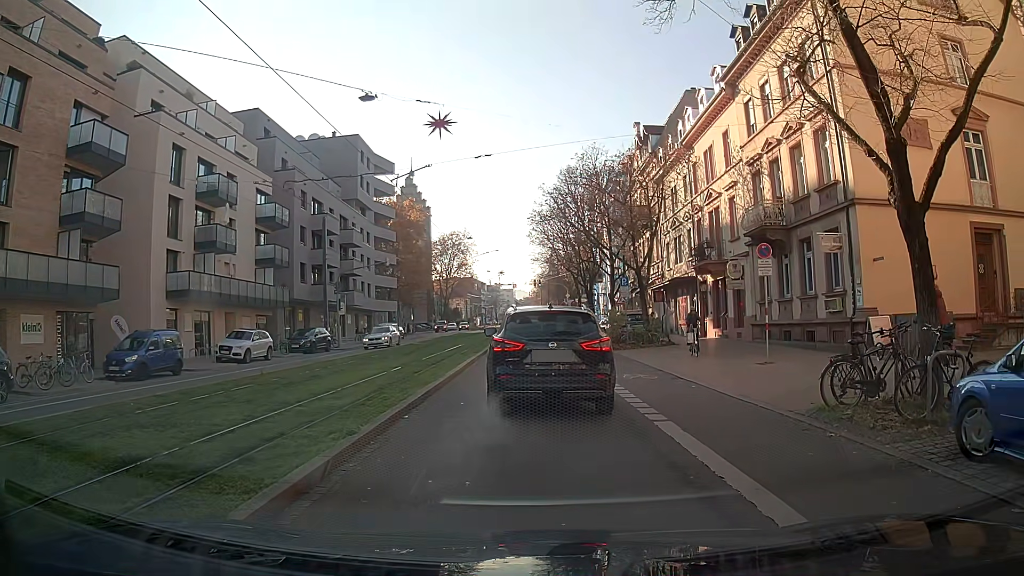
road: primary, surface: asphalt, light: Day
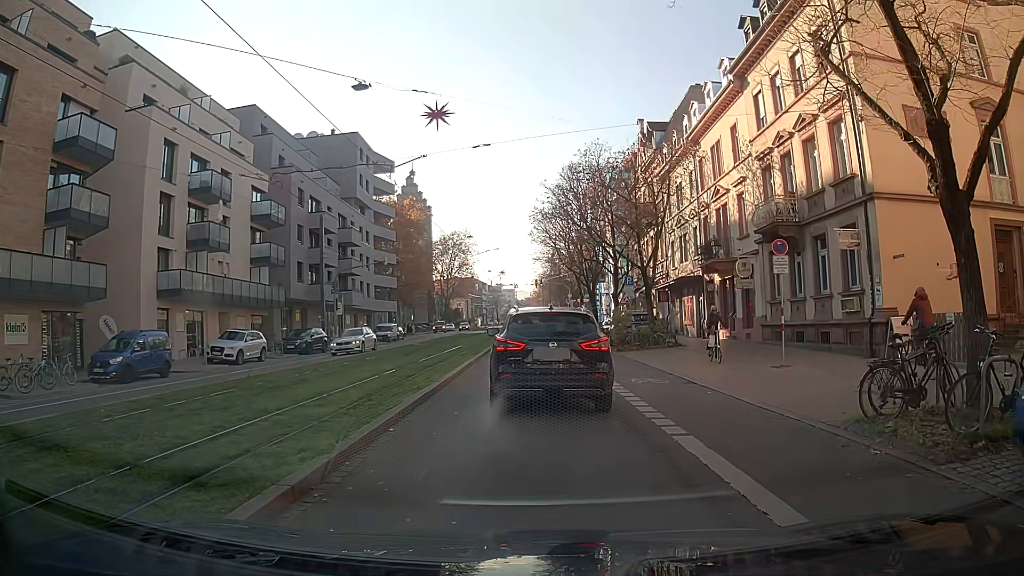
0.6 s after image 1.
(0.0, +1.2) m; -1°
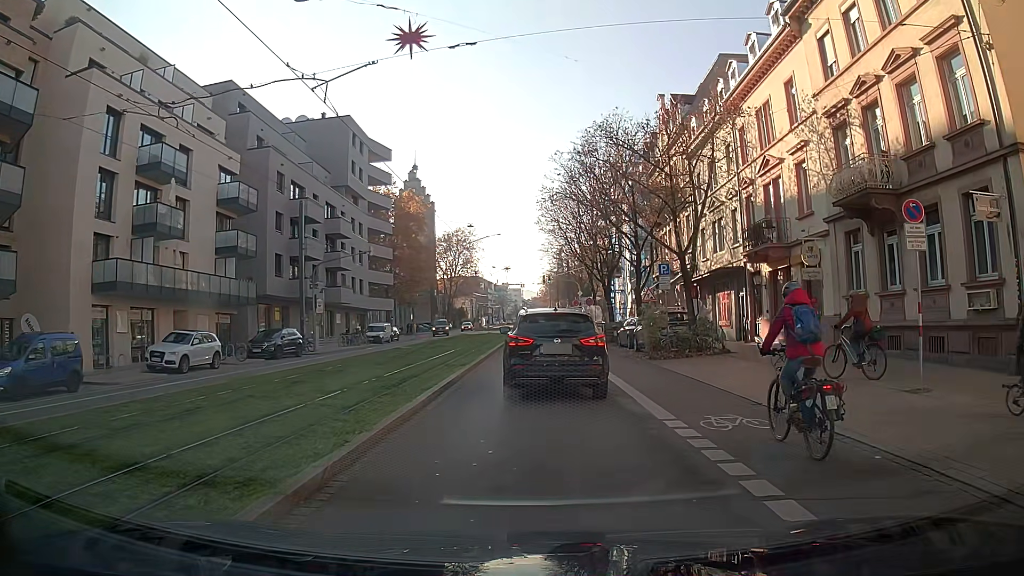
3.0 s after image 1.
(0.0, +6.6) m; -2°
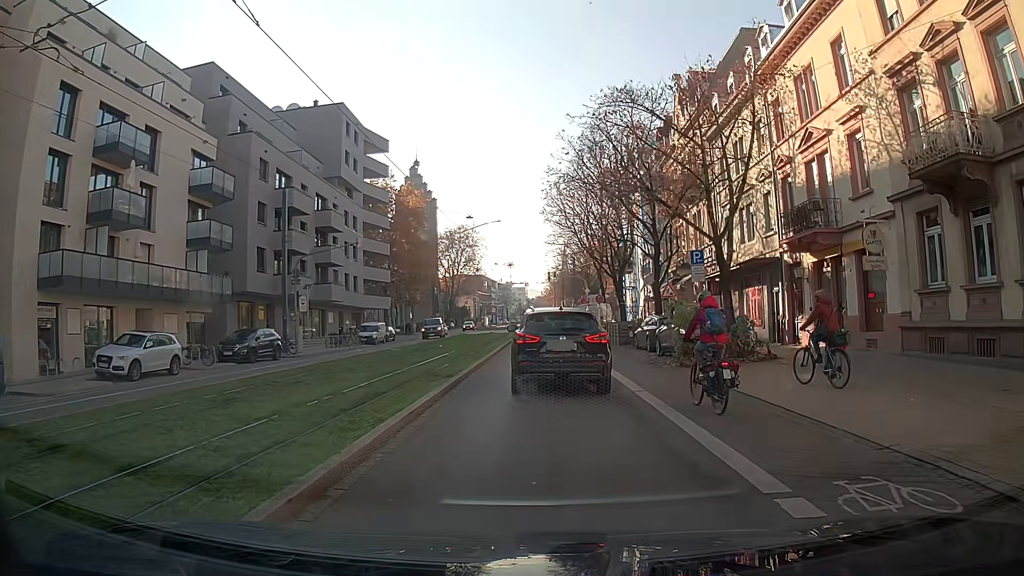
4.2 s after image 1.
(0.0, +4.2) m; +1°
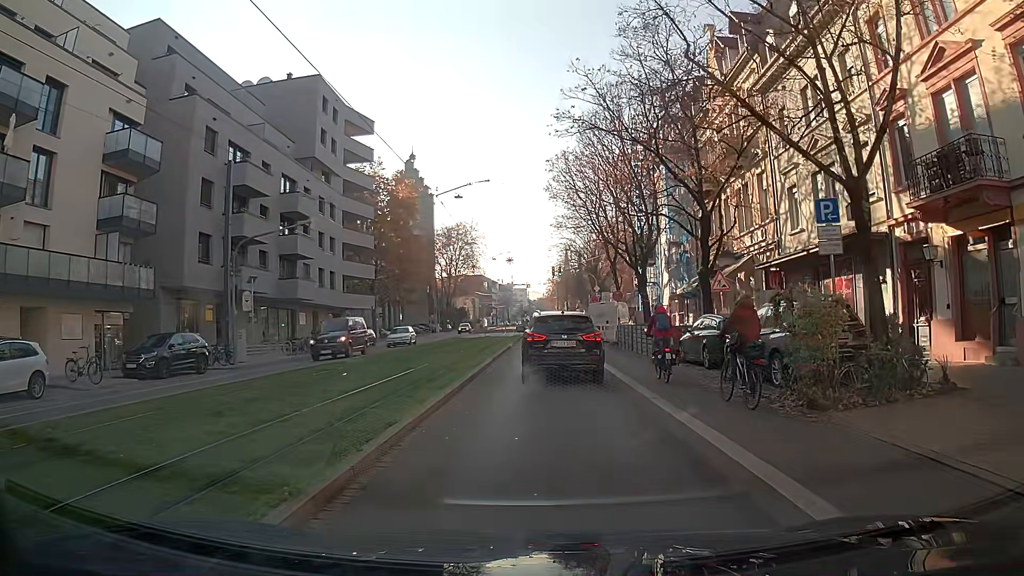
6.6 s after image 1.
(-0.1, +8.9) m; -1°
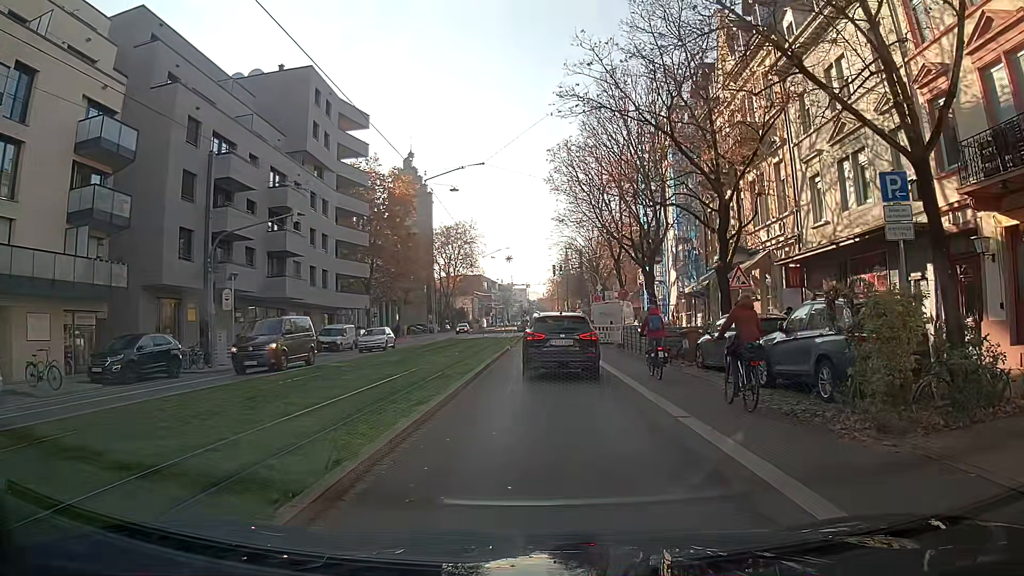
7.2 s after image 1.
(0.0, +2.3) m; 0°
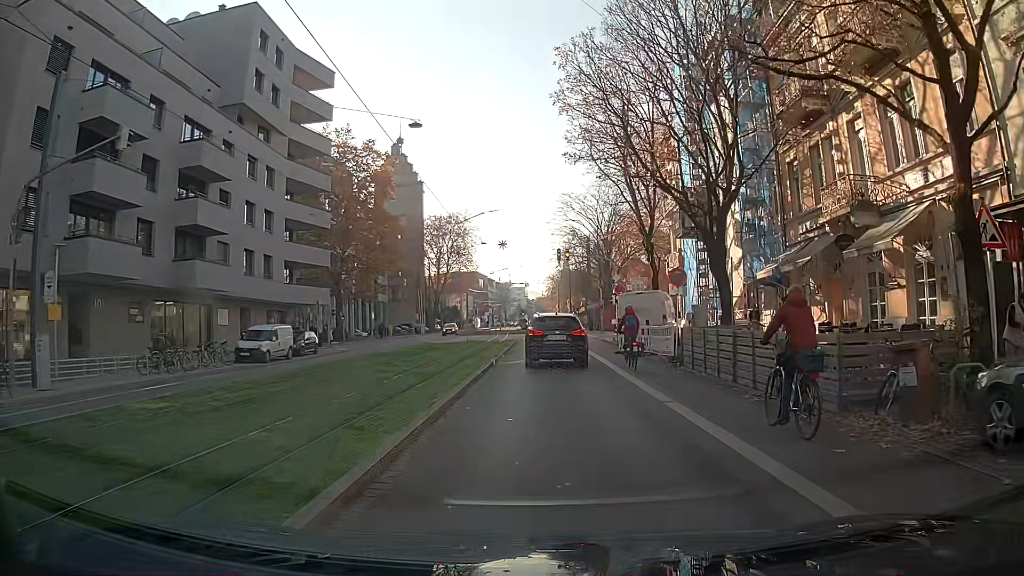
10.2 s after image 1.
(0.0, +13.2) m; 0°
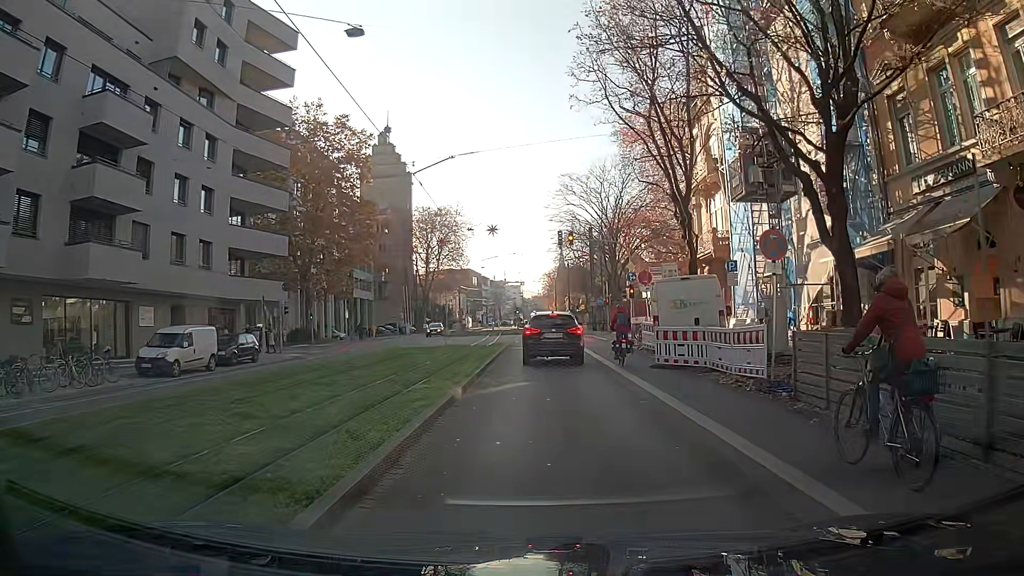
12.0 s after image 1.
(+0.1, +9.0) m; +1°
(0, +10) (0, +20) (0, +30) (0, +40) (0, +50) (+1, +60) (+1, +70) (0, +80) (0, +90) (0, +100) m
